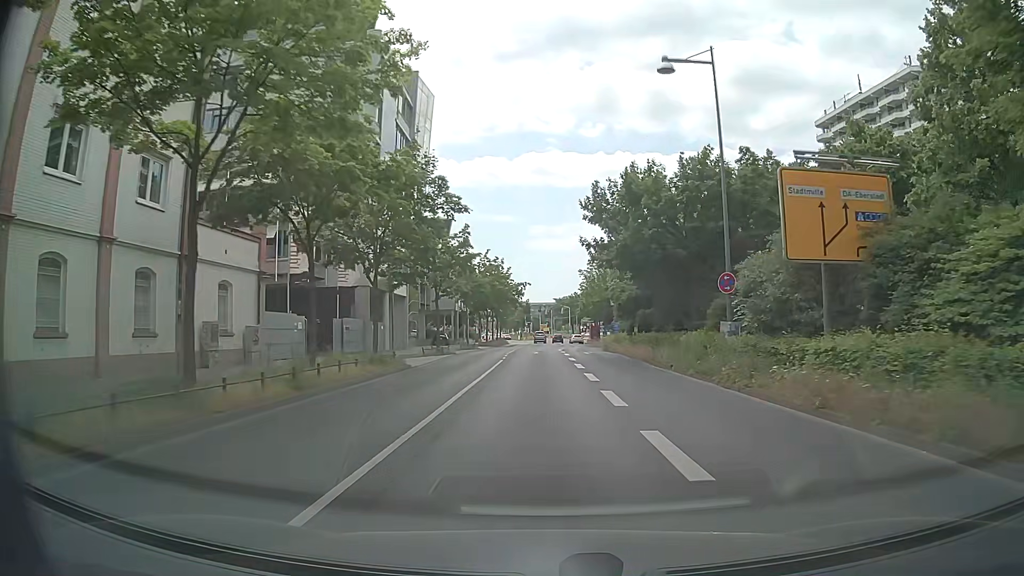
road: secondary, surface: asphalt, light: Day
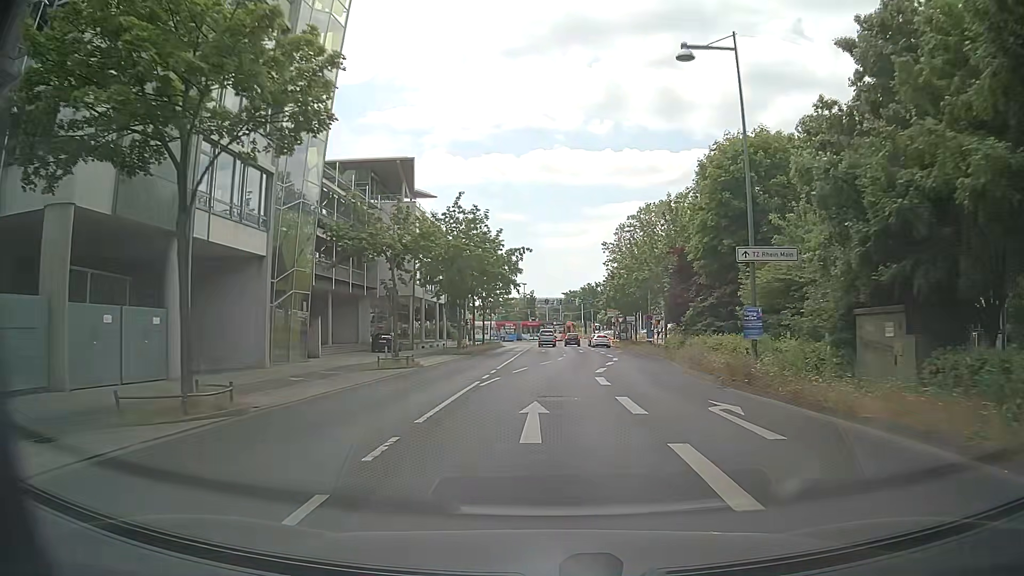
(-0.1, +31.2) m; -1°
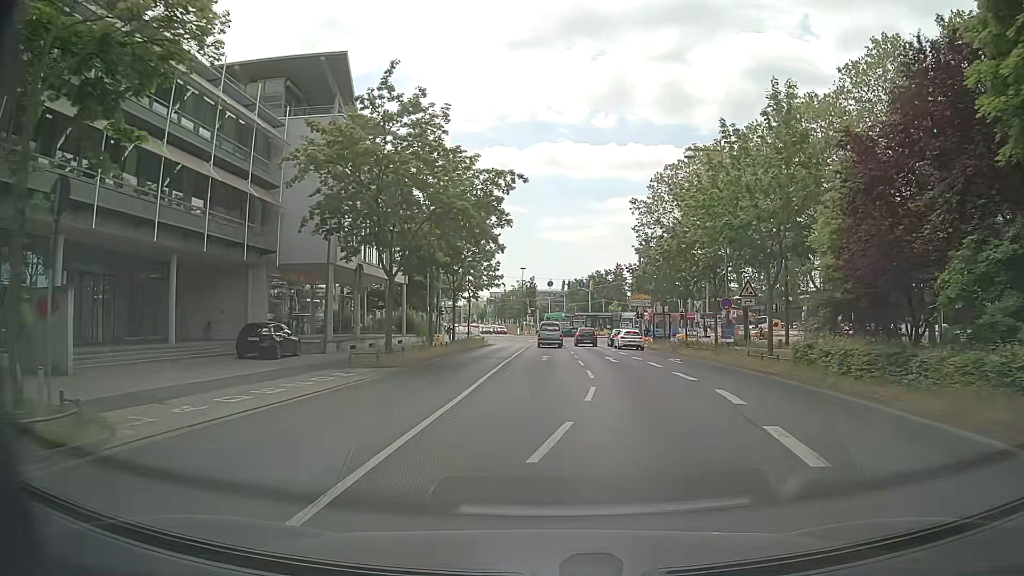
(+0.1, +22.2) m; +1°
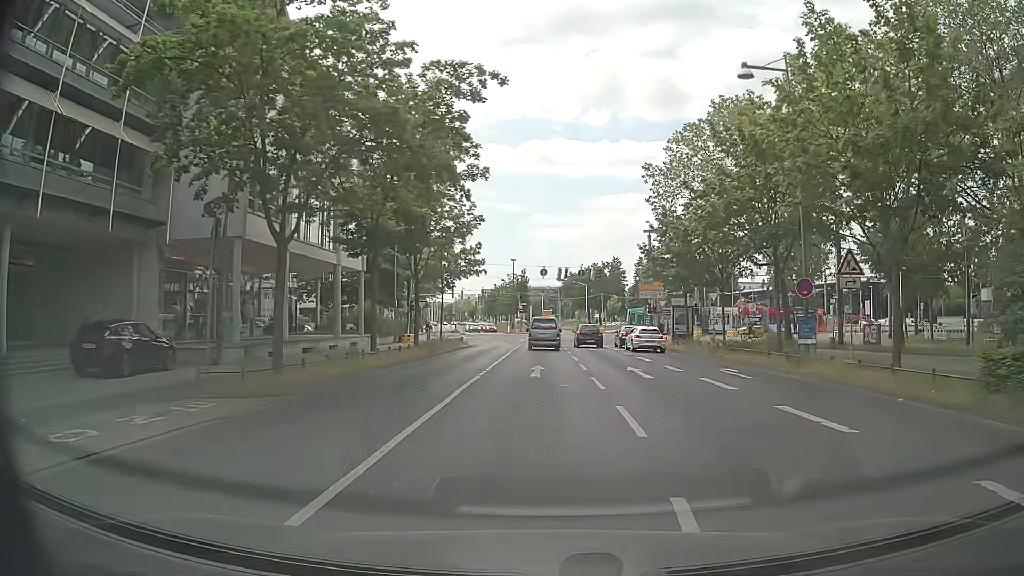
(-0.1, +10.5) m; 0°
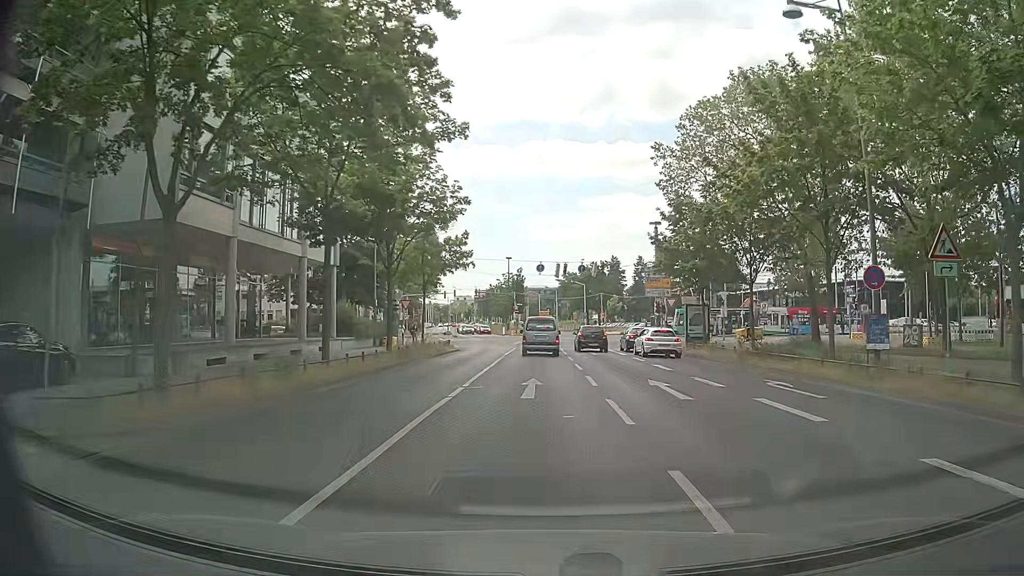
(0.0, +5.0) m; 0°
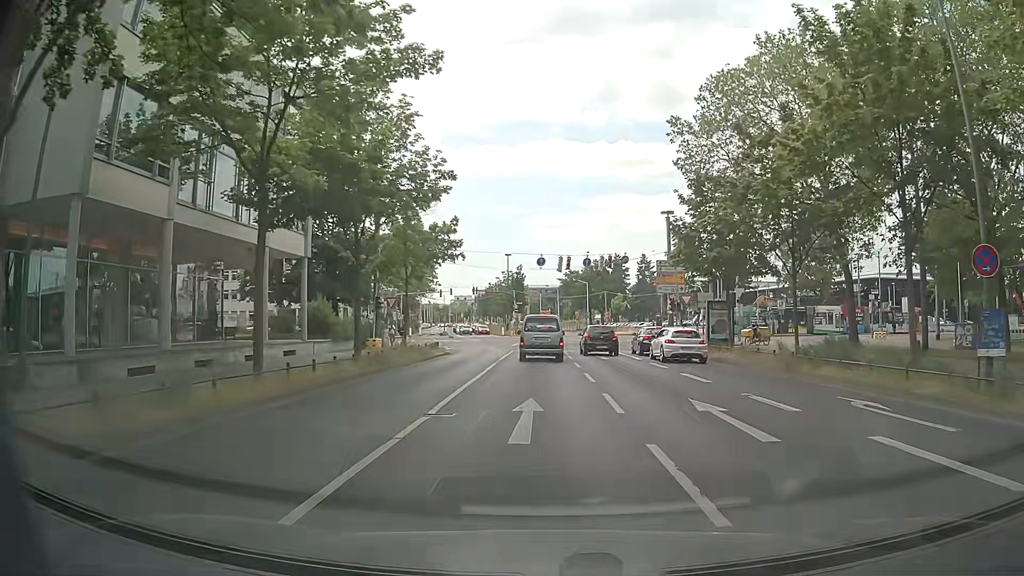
(0.0, +4.8) m; 0°
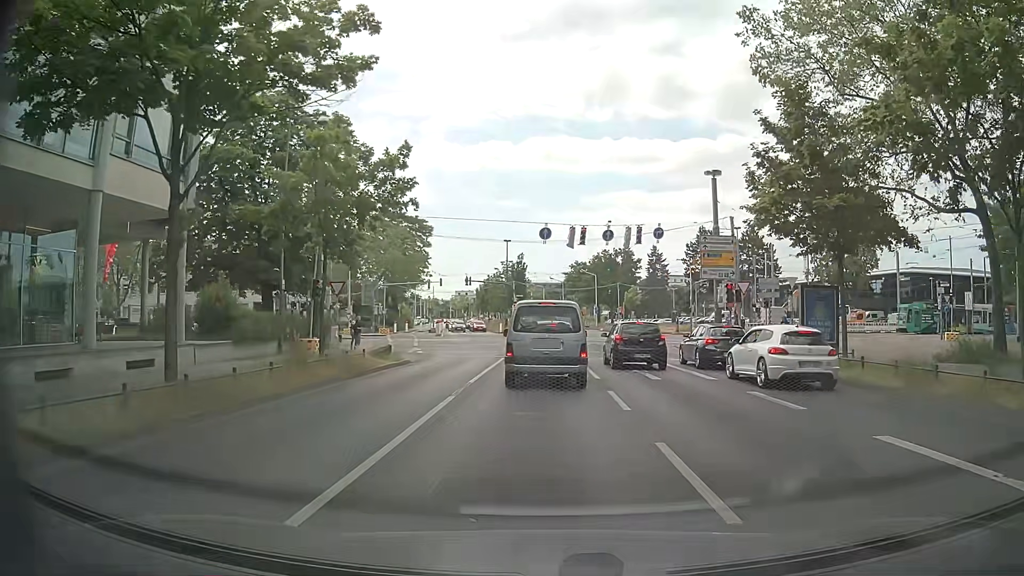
(0.0, +11.7) m; -1°
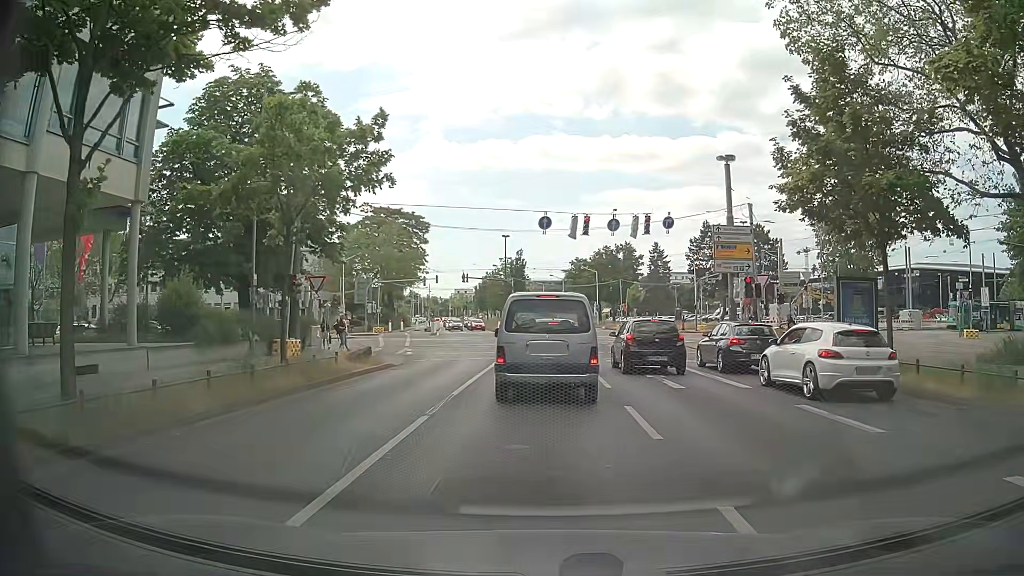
(0.0, +2.7) m; +1°
